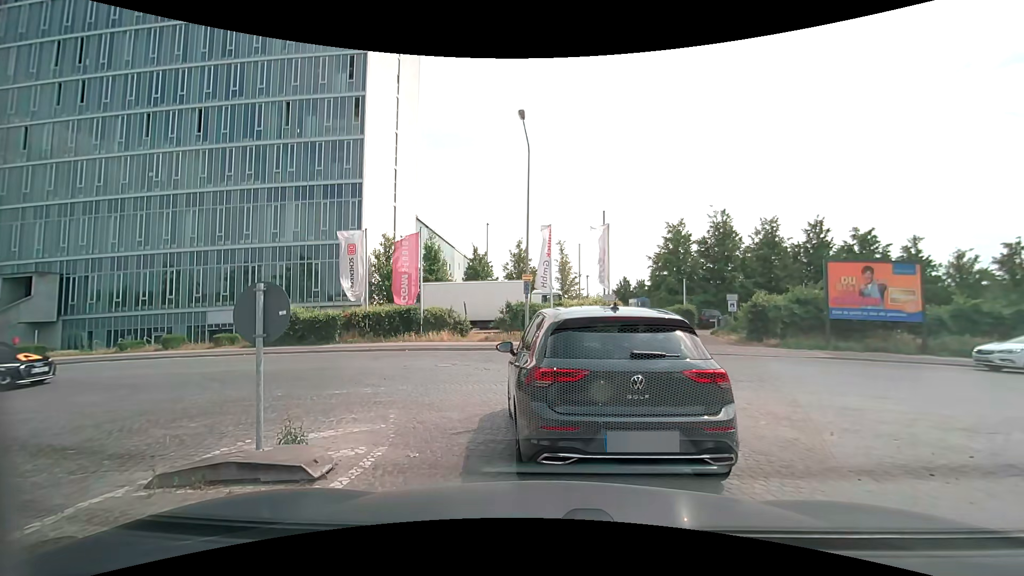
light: Day
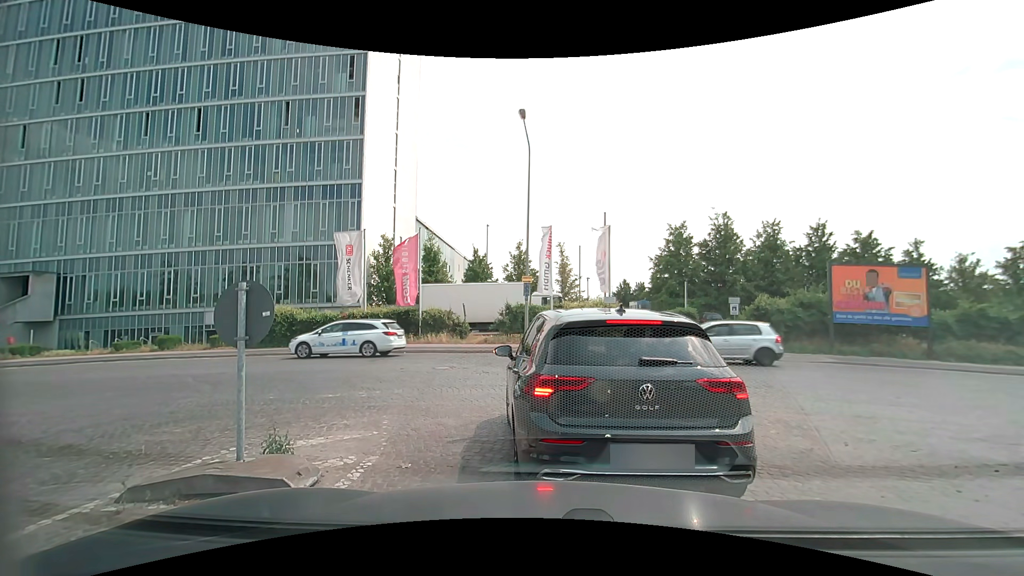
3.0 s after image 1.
(0.0, +0.4) m; 0°
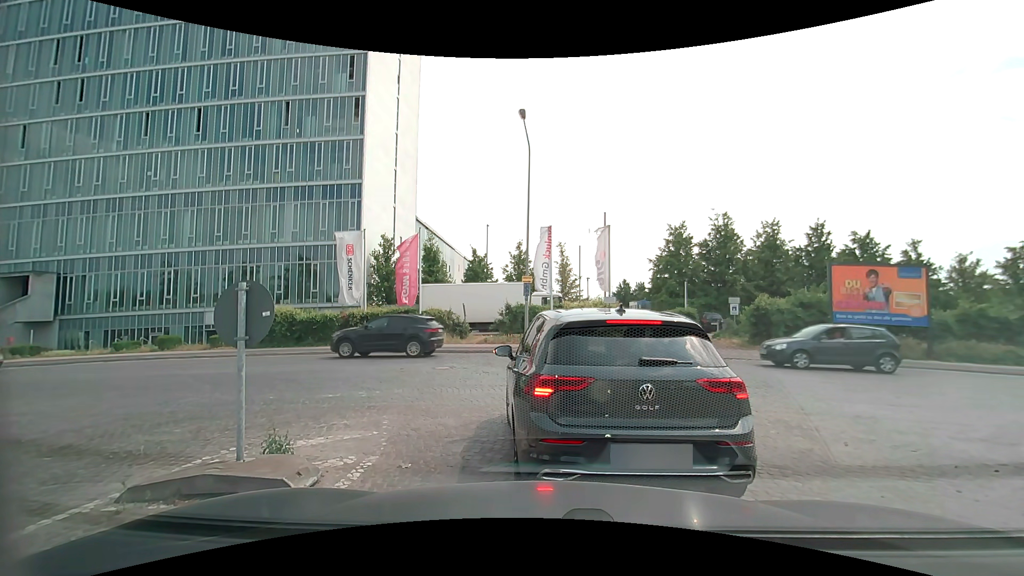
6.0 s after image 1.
(0.0, 0.0) m; 0°
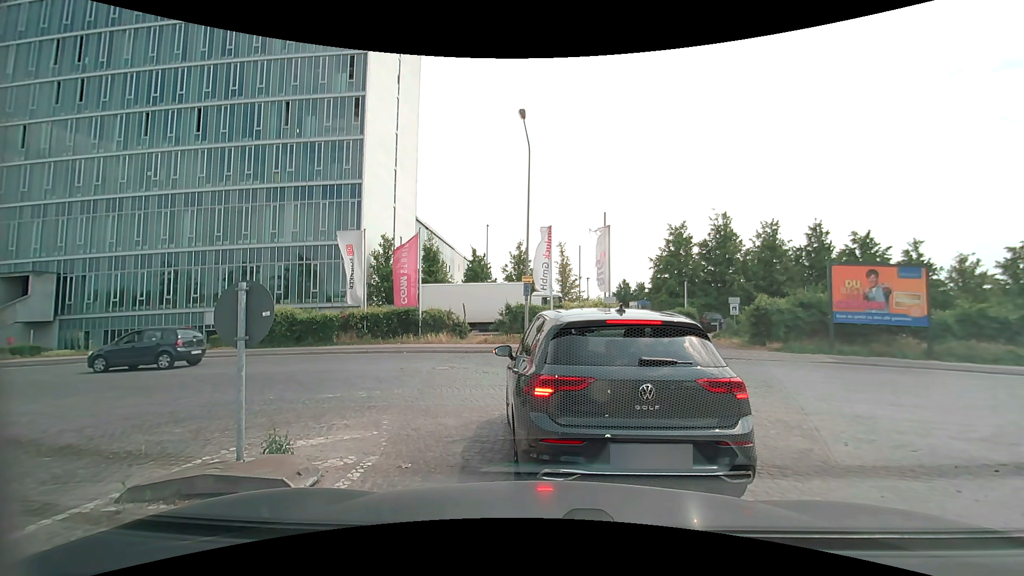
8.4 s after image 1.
(0.0, 0.0) m; 0°
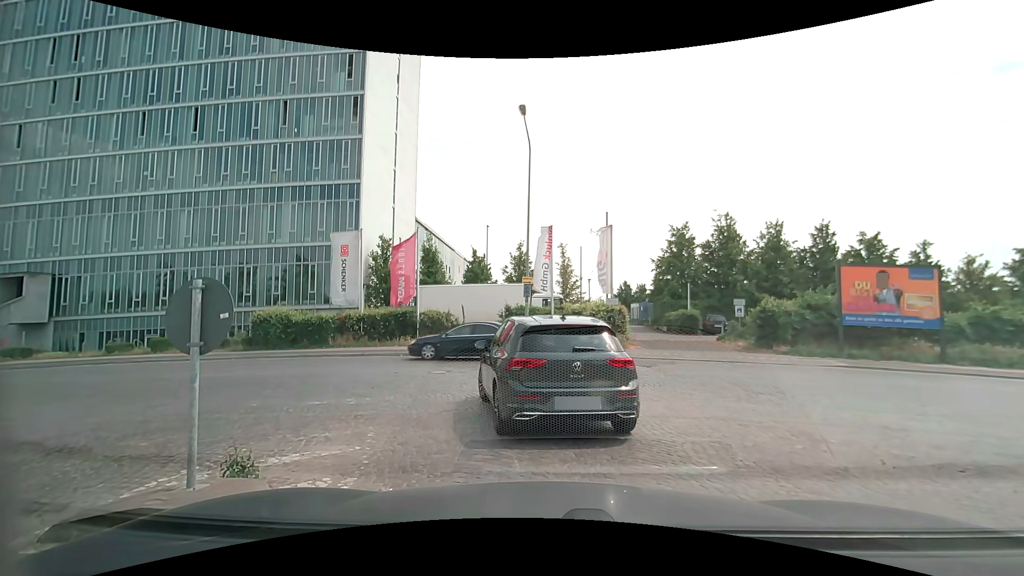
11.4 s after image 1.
(0.0, +0.7) m; 0°
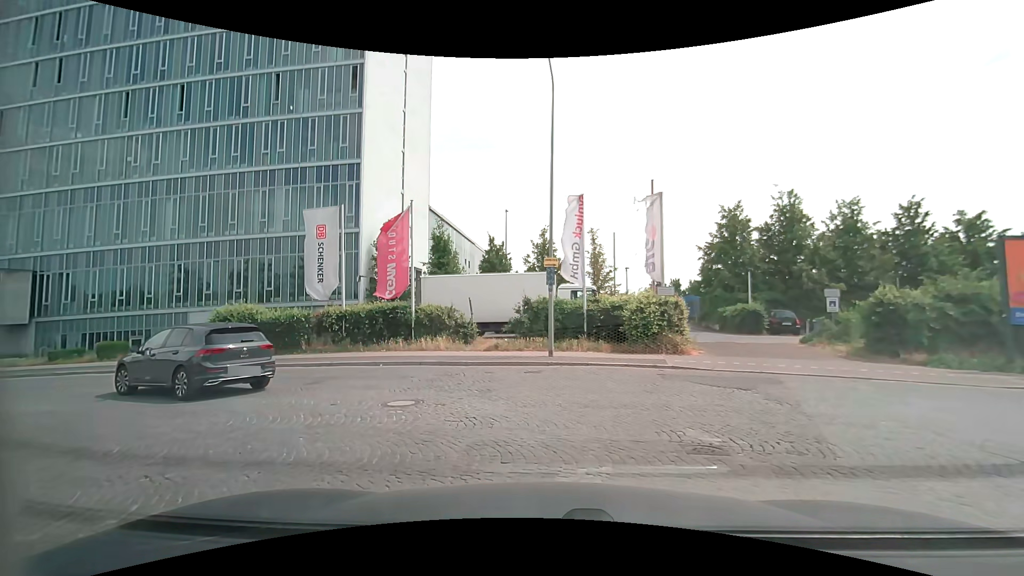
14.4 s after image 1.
(+0.2, +5.9) m; -4°
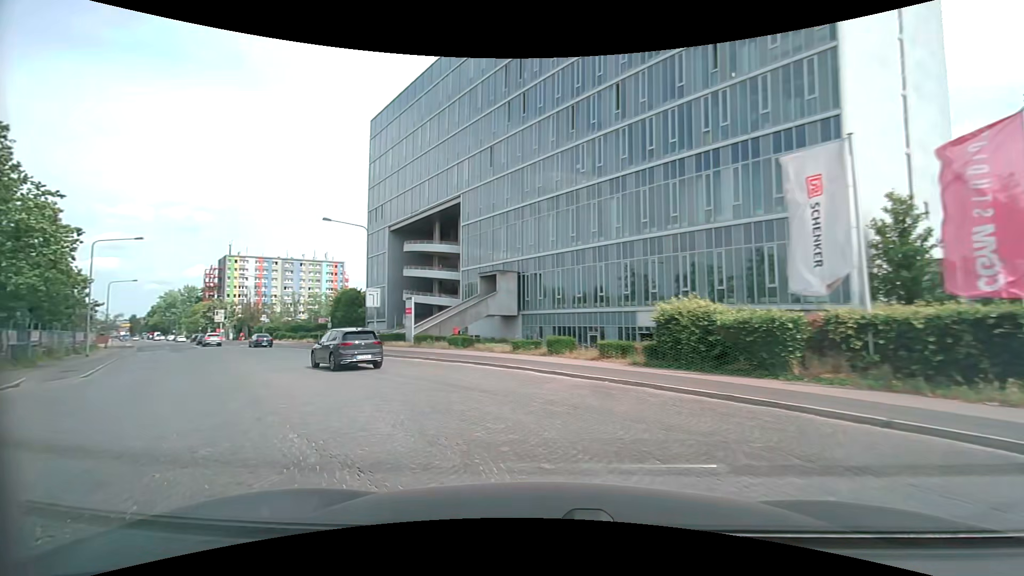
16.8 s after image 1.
(-2.6, +7.7) m; -46°
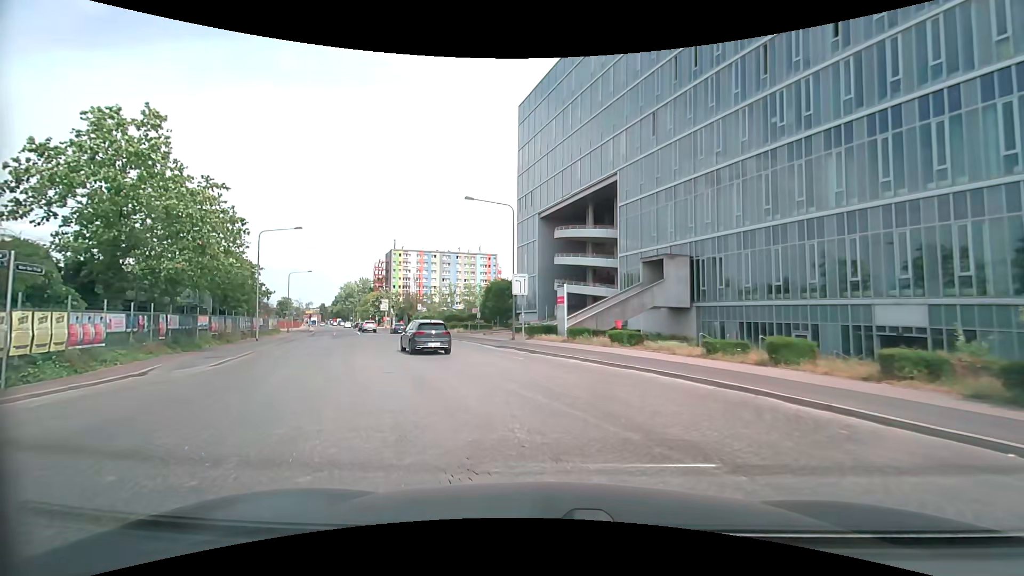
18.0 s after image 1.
(-0.9, +5.9) m; -15°
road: secondary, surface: sett
(-2, +10) (-5, +19) (-9, +29) (-12, +38) (-16, +47) (-19, +57) (-23, +66) (-27, +75) (-31, +84) (-35, +93) m
